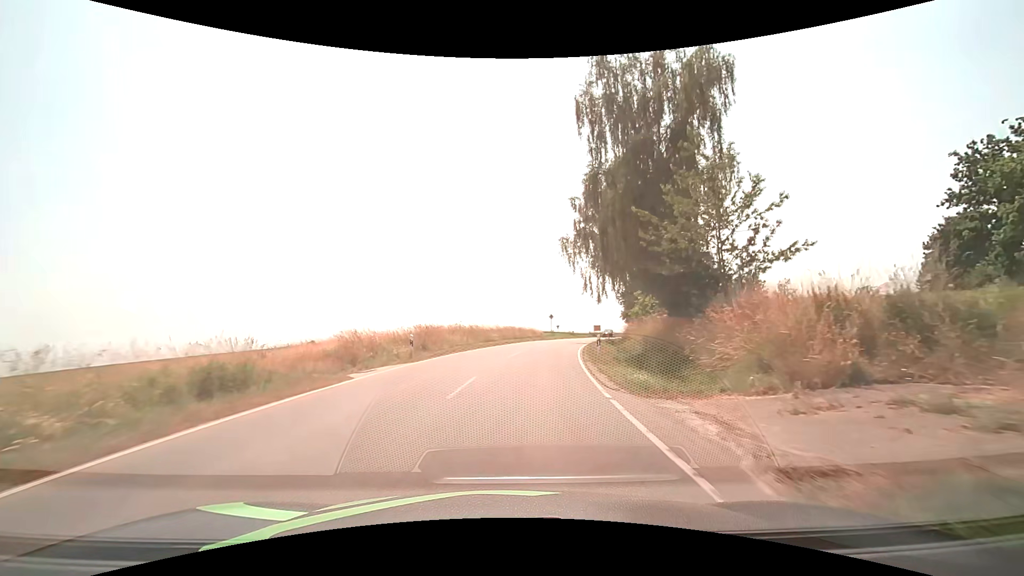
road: tertiary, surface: asphalt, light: Day
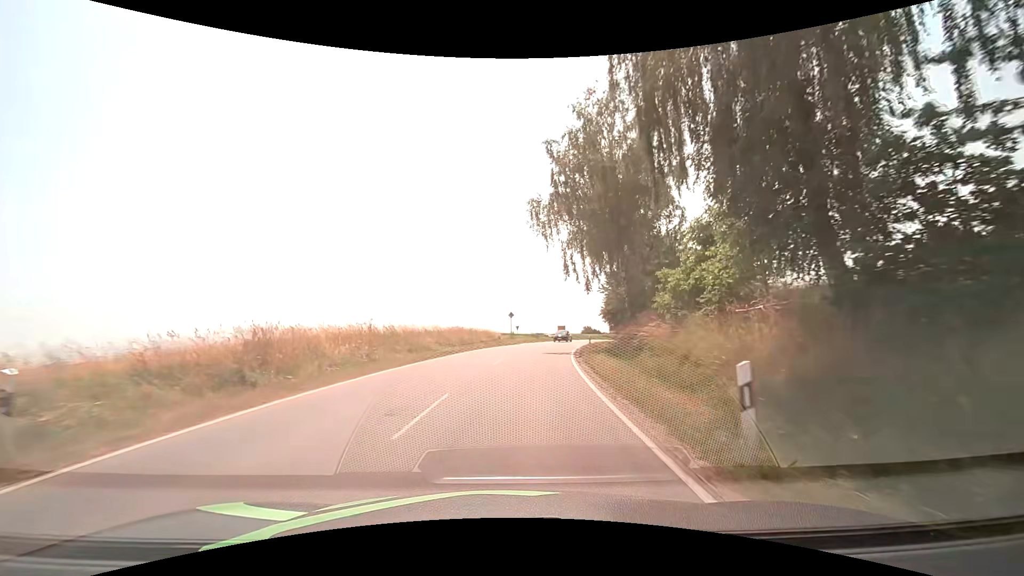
(+0.6, +14.9) m; +5°
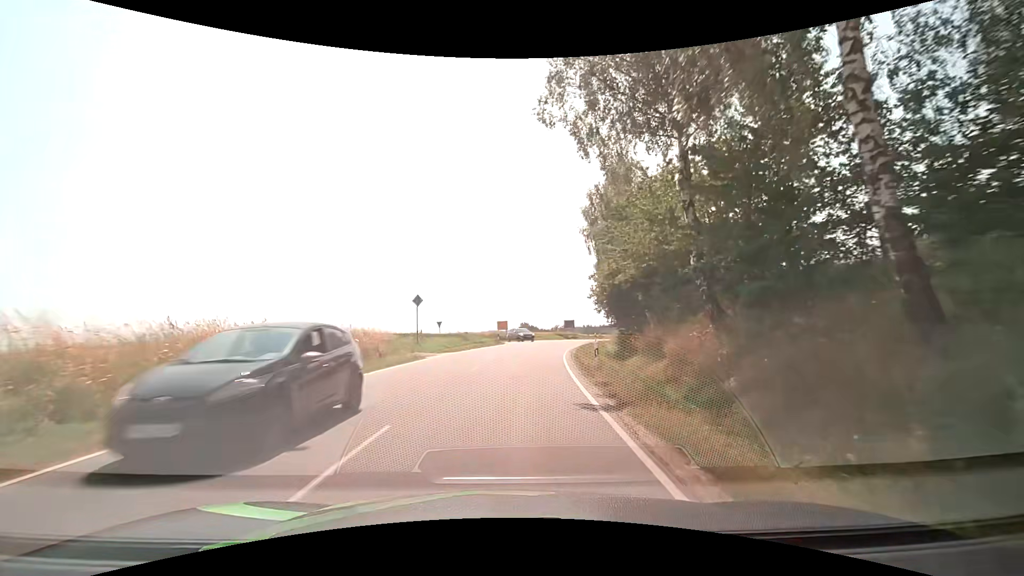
(+1.9, +26.5) m; +8°
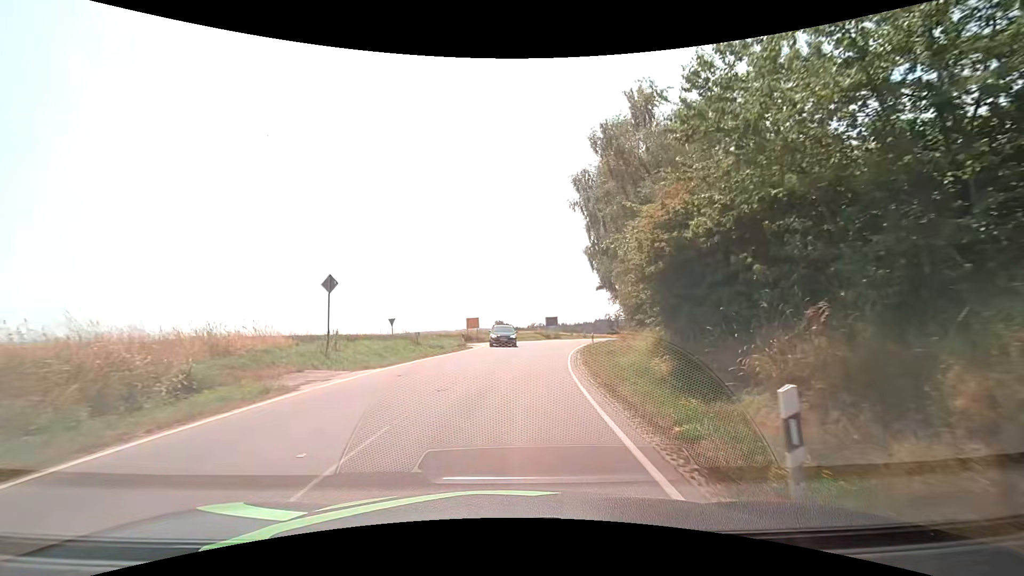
(+0.3, +11.8) m; +3°
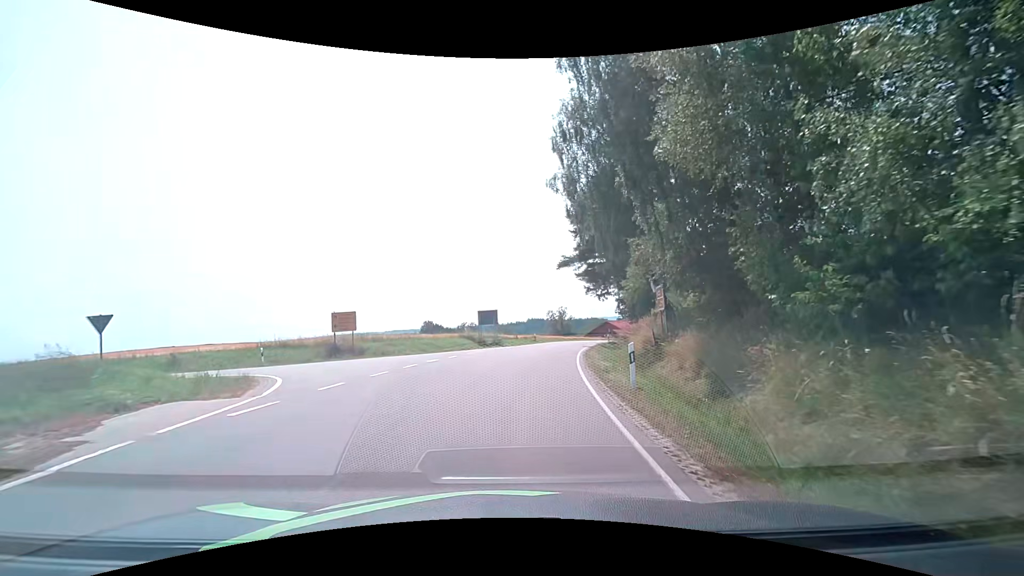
(+1.8, +25.7) m; +8°
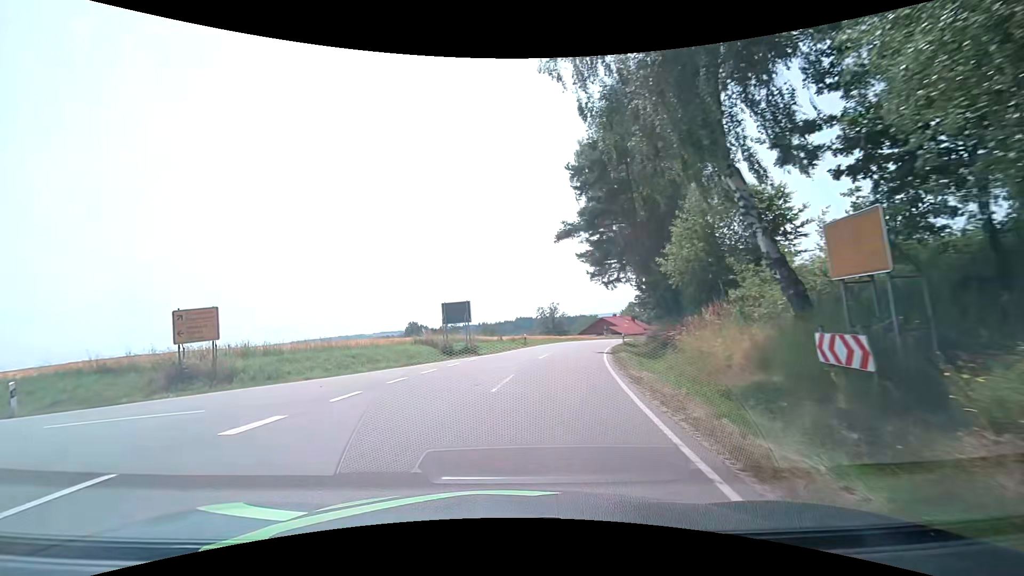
(+0.5, +13.2) m; +2°
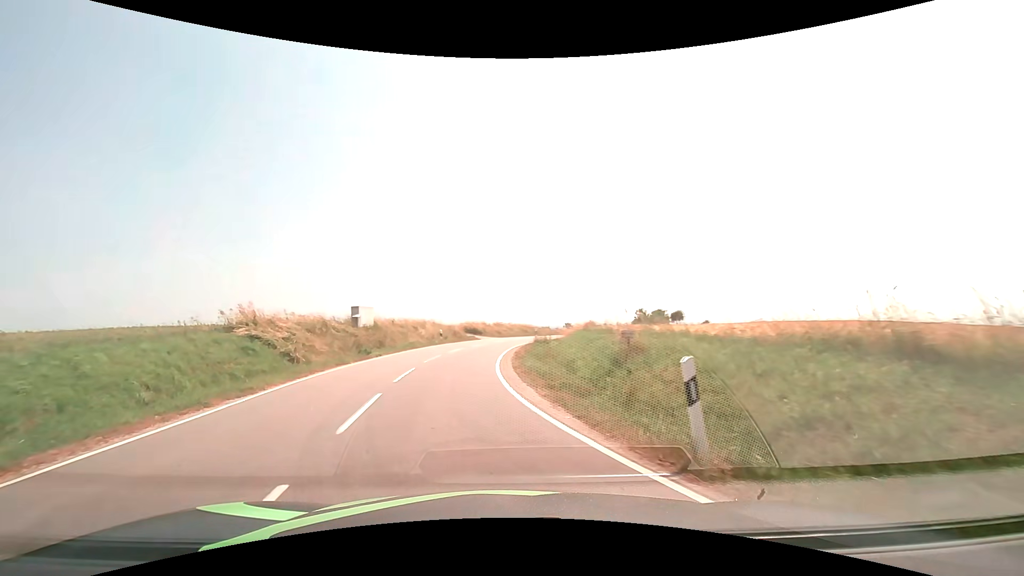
(-8.9, +13.8) m; -73°
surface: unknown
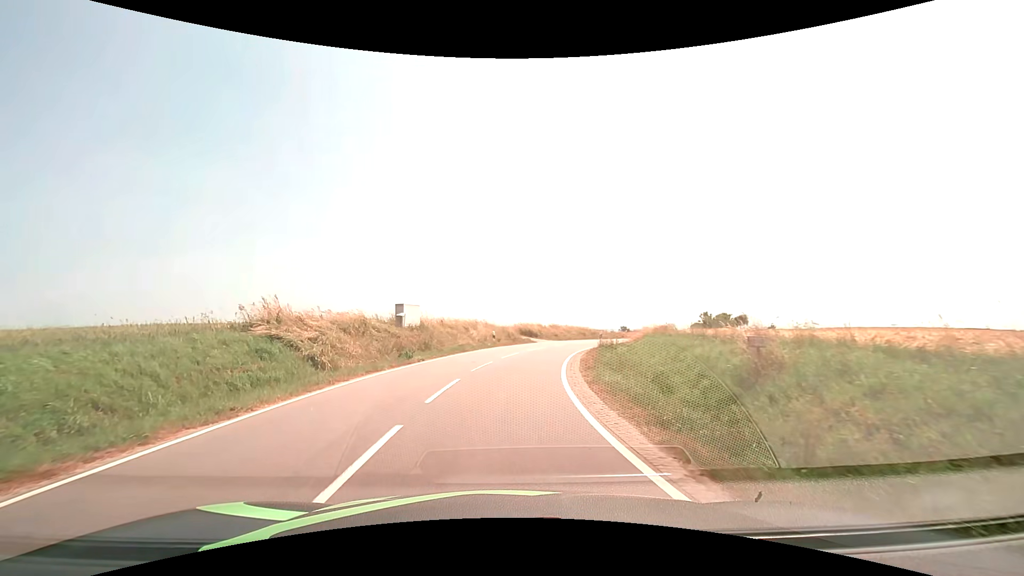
(-0.3, +3.8) m; -7°
(0, +10) (0, +20) (+2, +30) (+5, +39) (+8, +49) (+12, +58) (+15, +68) (+19, +77) (+23, +86) (+28, +95) m
